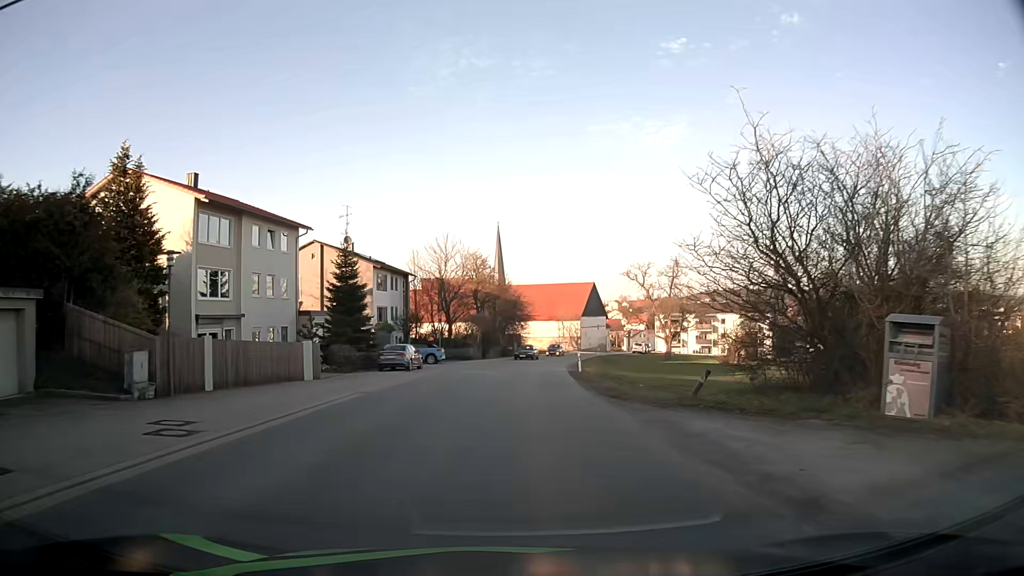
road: tertiary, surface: asphalt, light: Day
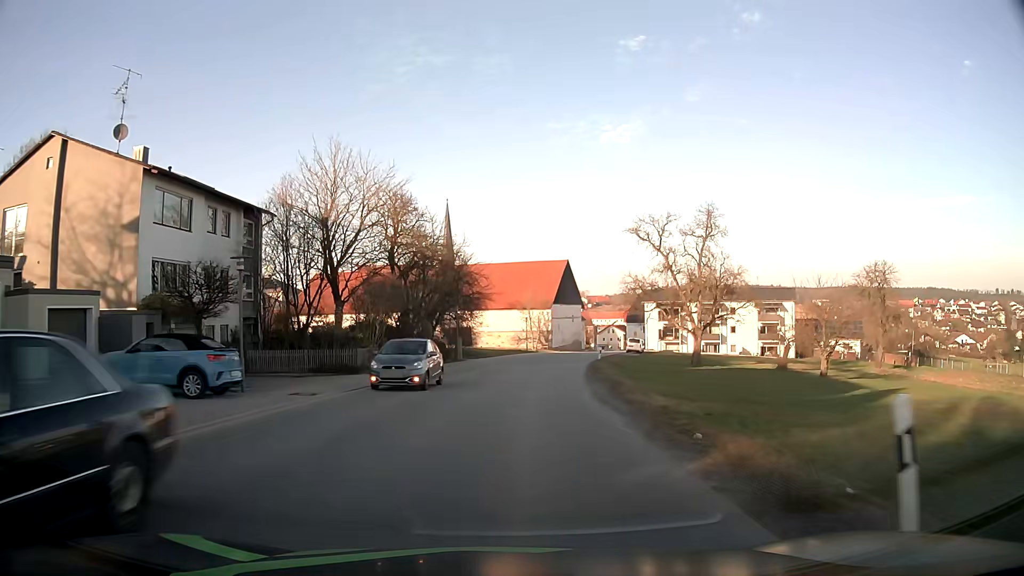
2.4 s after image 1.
(+1.1, +32.3) m; +4°
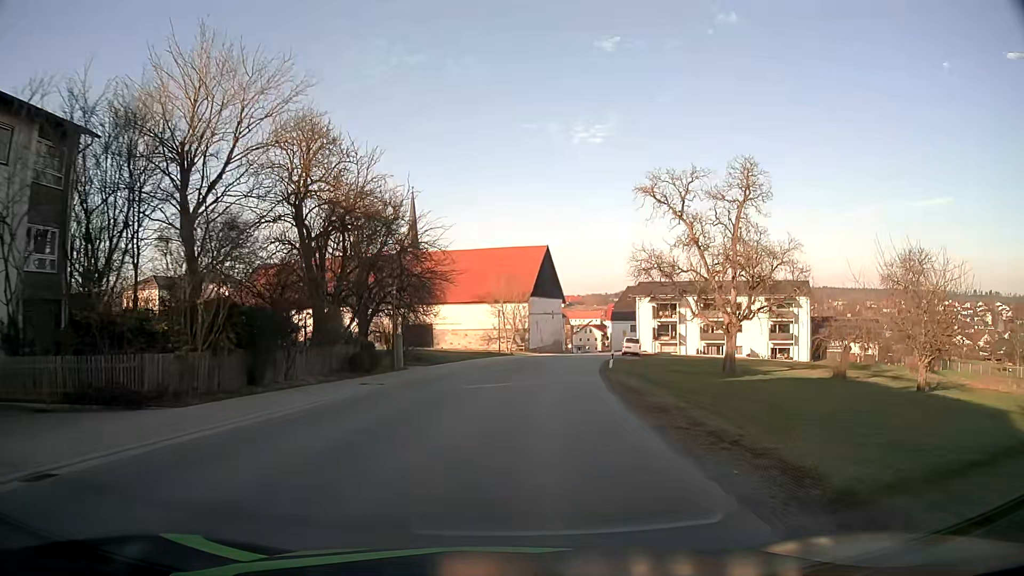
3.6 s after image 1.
(+0.3, +16.1) m; +2°
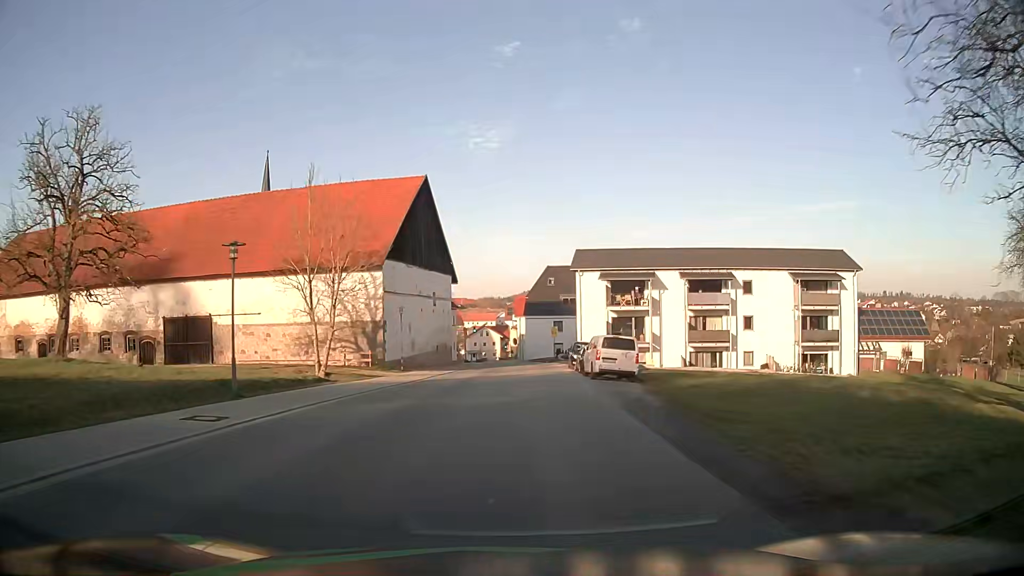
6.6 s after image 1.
(+3.3, +39.3) m; +9°
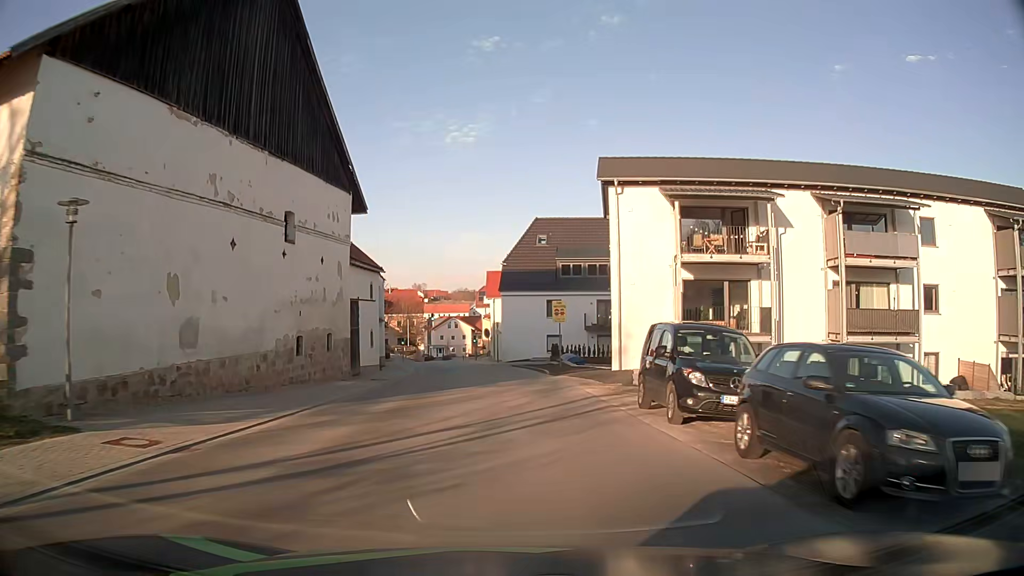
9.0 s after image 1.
(+0.8, +30.5) m; +2°
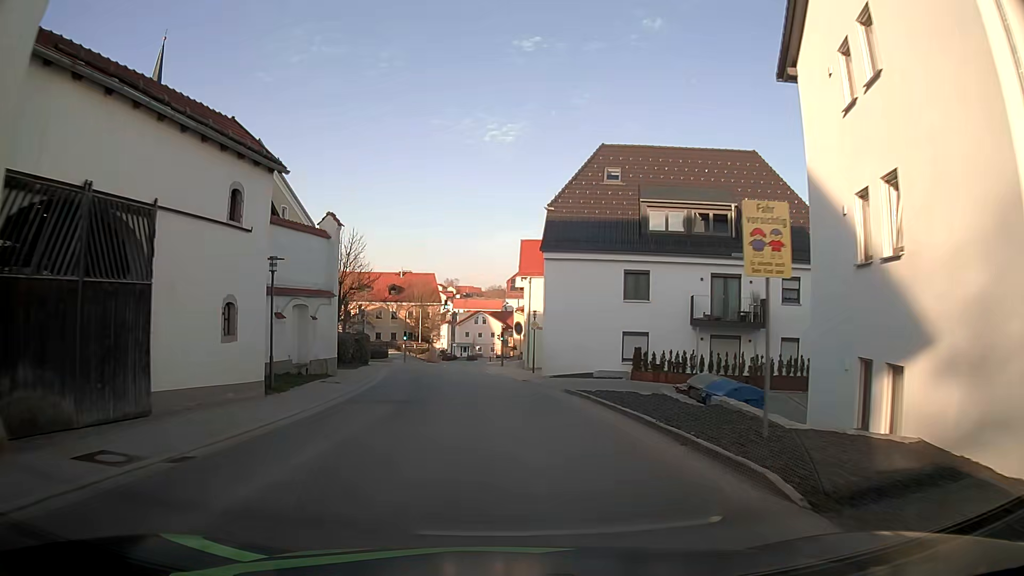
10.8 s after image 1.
(-0.4, +22.4) m; -3°
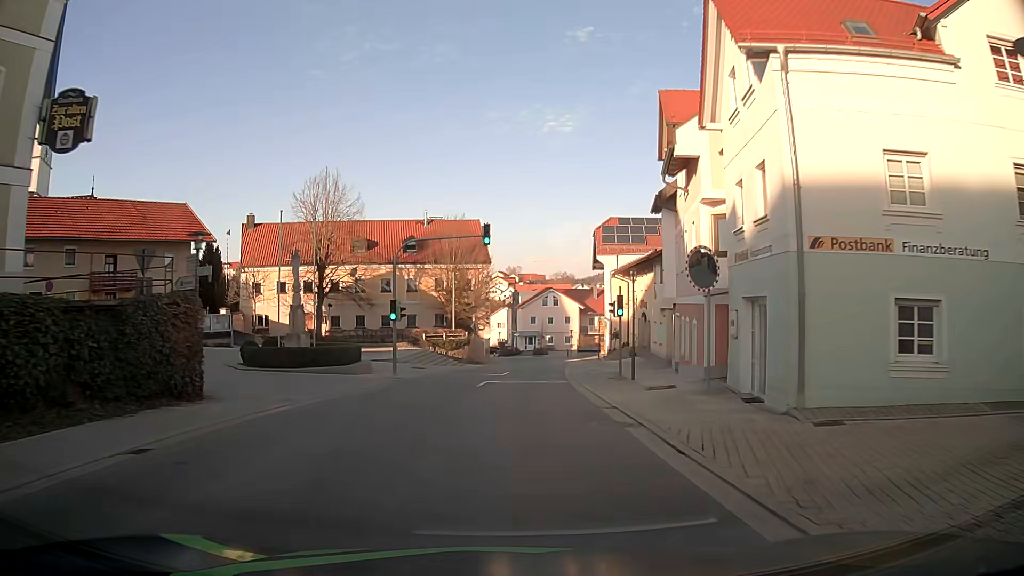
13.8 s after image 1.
(-2.2, +37.0) m; -5°
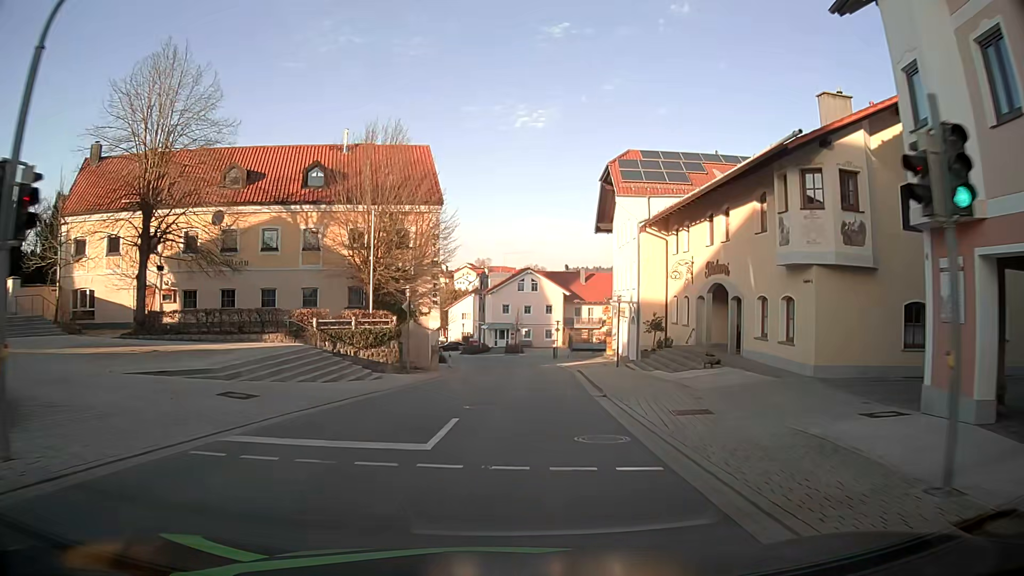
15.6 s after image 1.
(+0.3, +22.3) m; +2°
